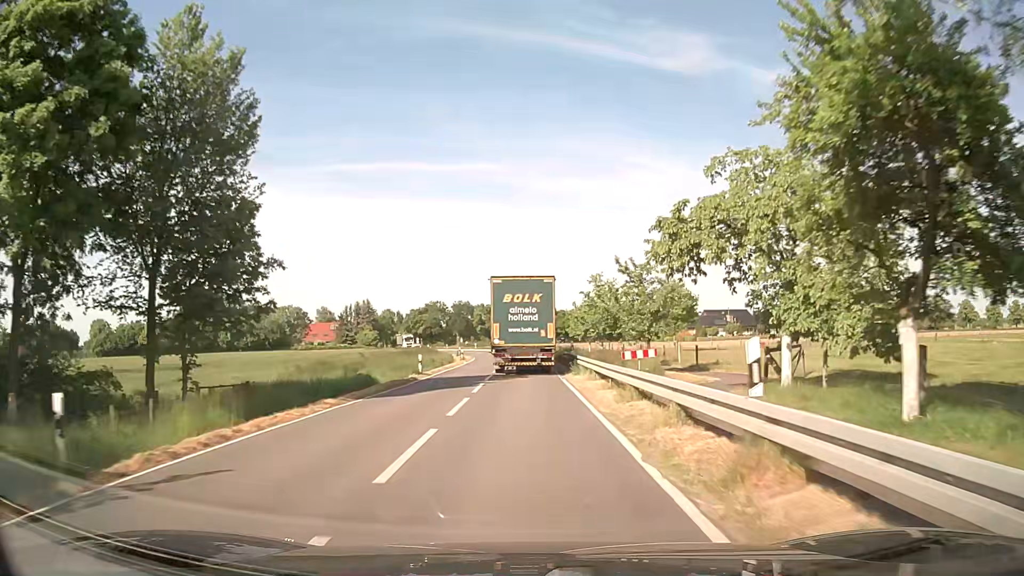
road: secondary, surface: asphalt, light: Day
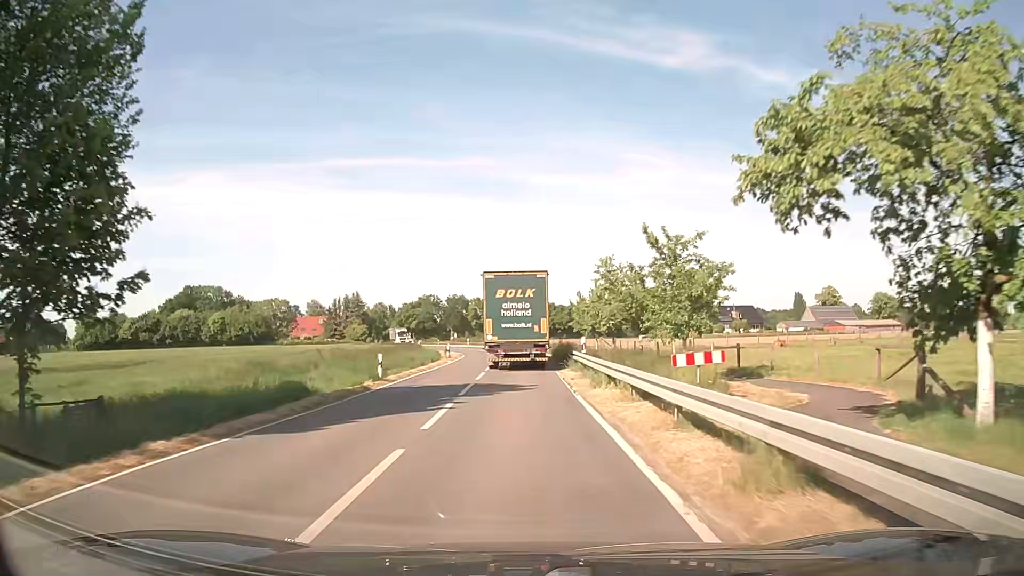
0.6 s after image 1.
(0.0, +8.3) m; +1°
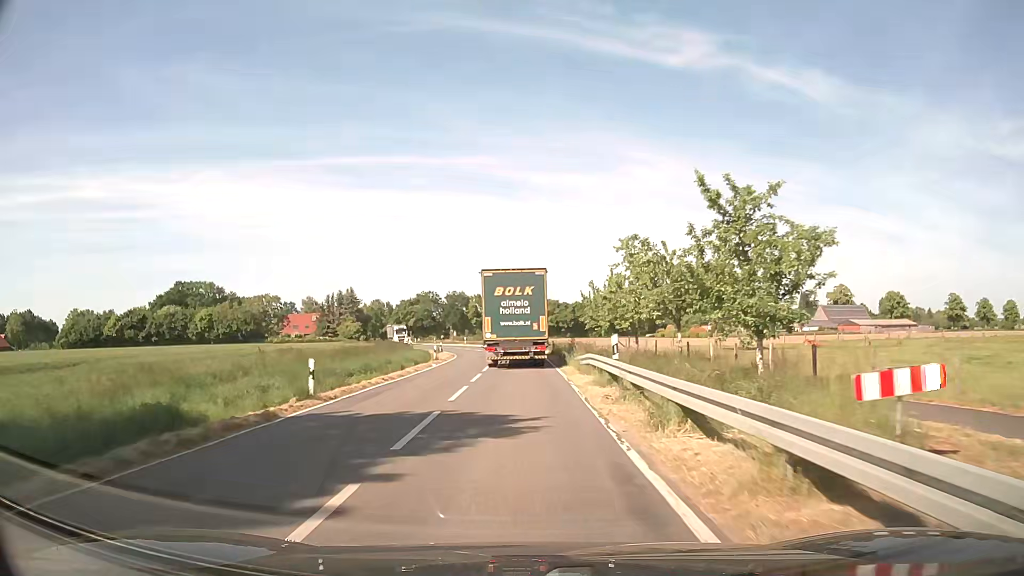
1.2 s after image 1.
(0.0, +8.1) m; -1°
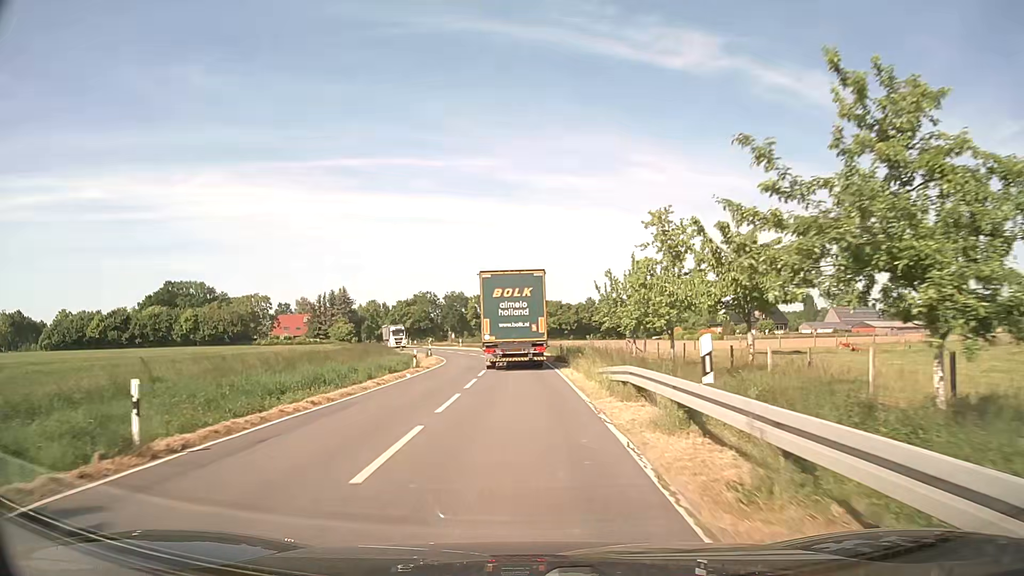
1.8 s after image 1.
(0.0, +8.1) m; 0°
